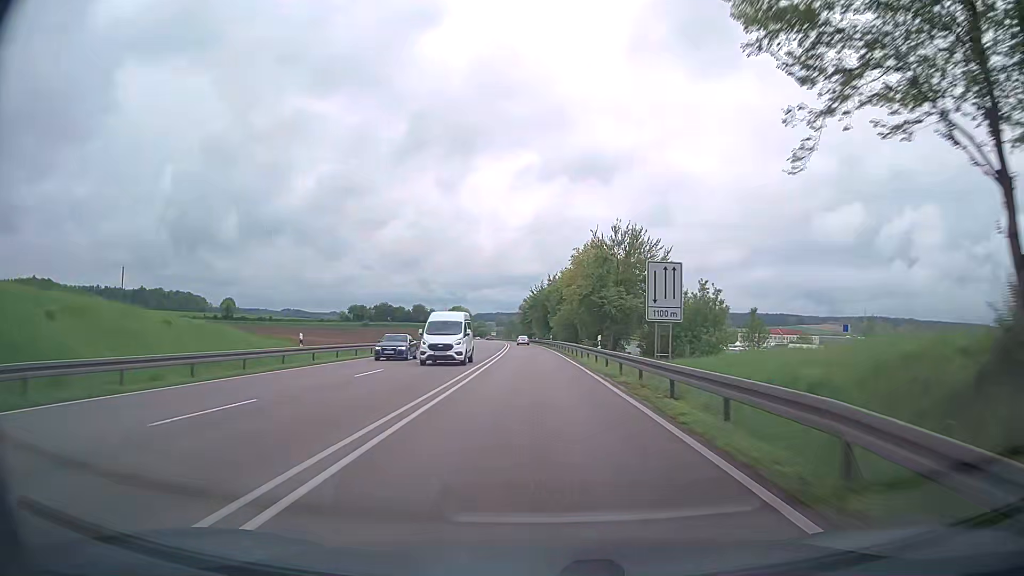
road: trunk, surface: asphalt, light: Day
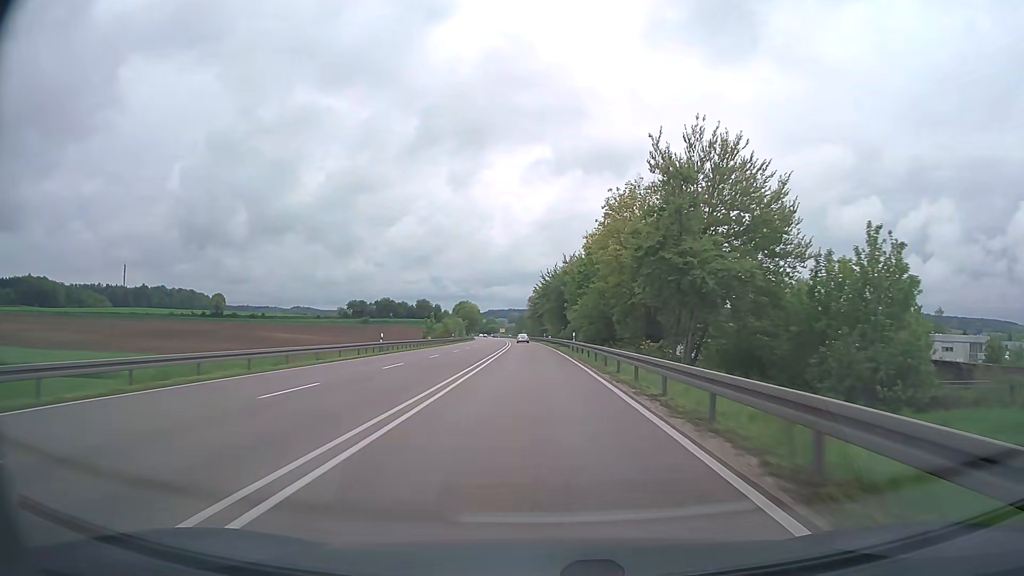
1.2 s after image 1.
(-0.2, +31.7) m; -1°
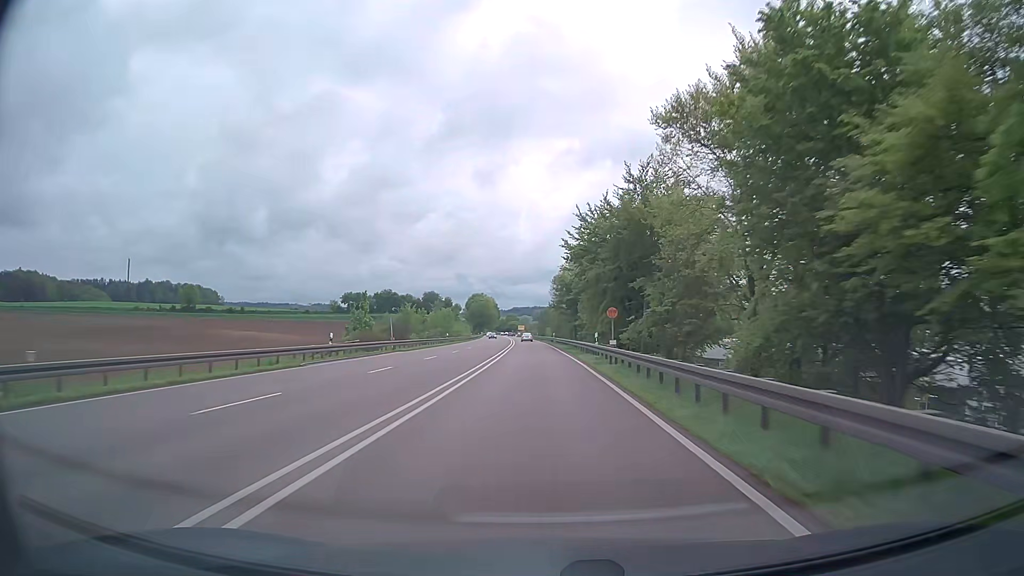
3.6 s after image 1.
(-1.1, +63.4) m; -2°
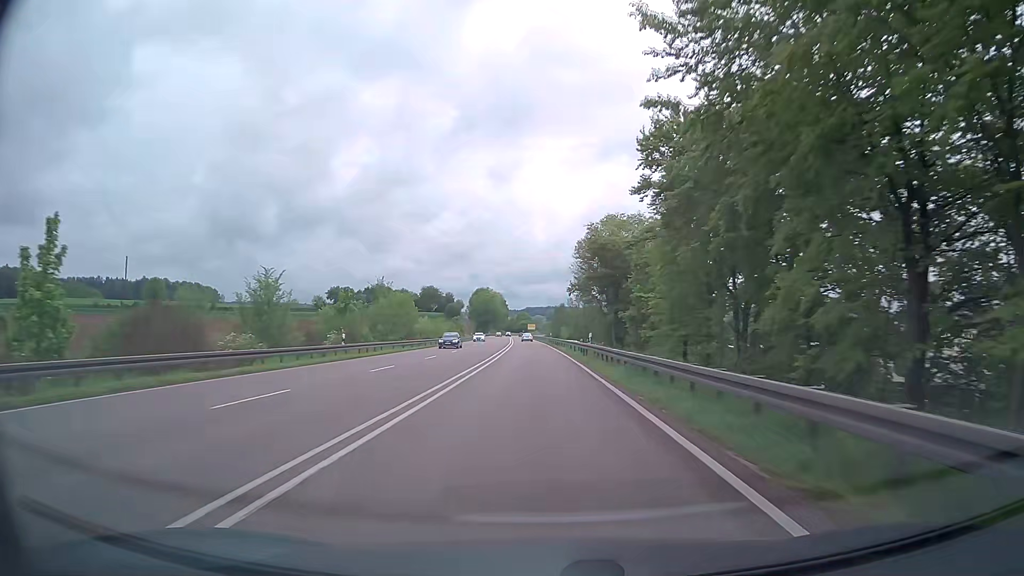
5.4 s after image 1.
(-0.4, +47.6) m; -1°
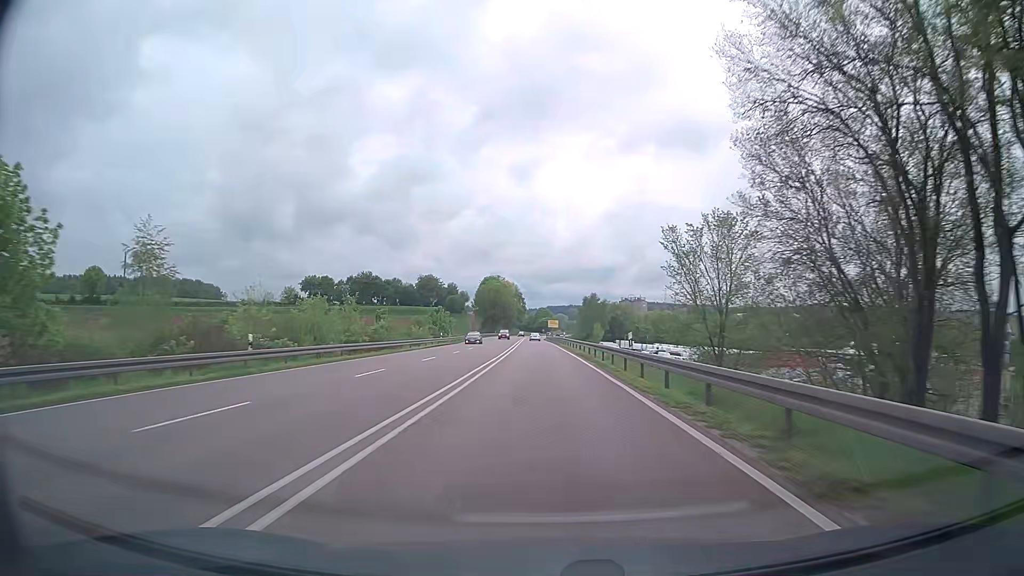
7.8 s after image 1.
(-1.1, +63.4) m; -2°
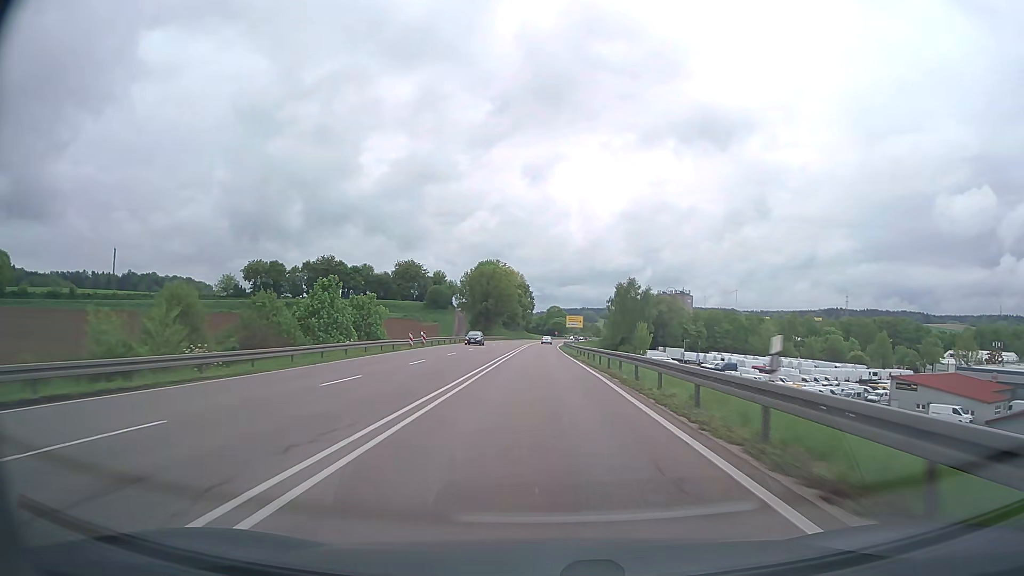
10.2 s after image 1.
(-0.3, +63.4) m; -1°
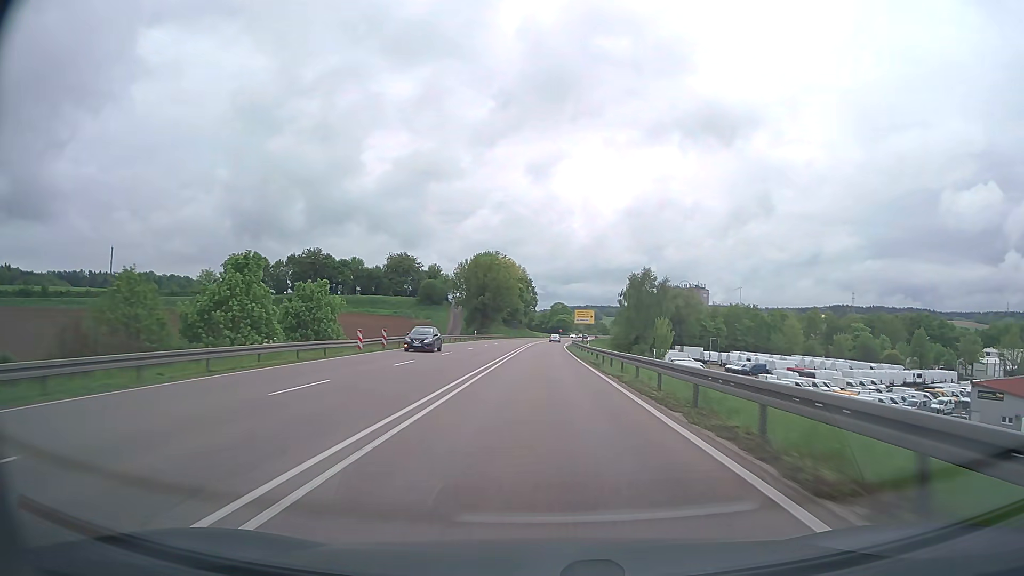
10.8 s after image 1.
(0.0, +15.8) m; 0°
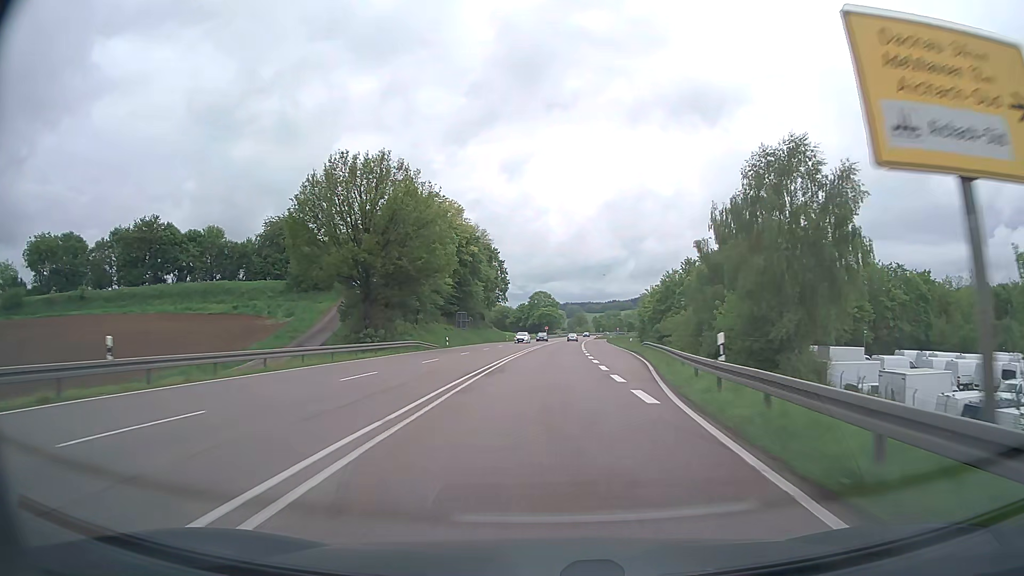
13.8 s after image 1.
(+0.4, +79.2) m; +2°
(0, +10) (0, +20) (0, +30) (+1, +40) (+1, +50) (+1, +60) (+2, +70) (+2, +80) (+3, +90) (+4, +100) m
